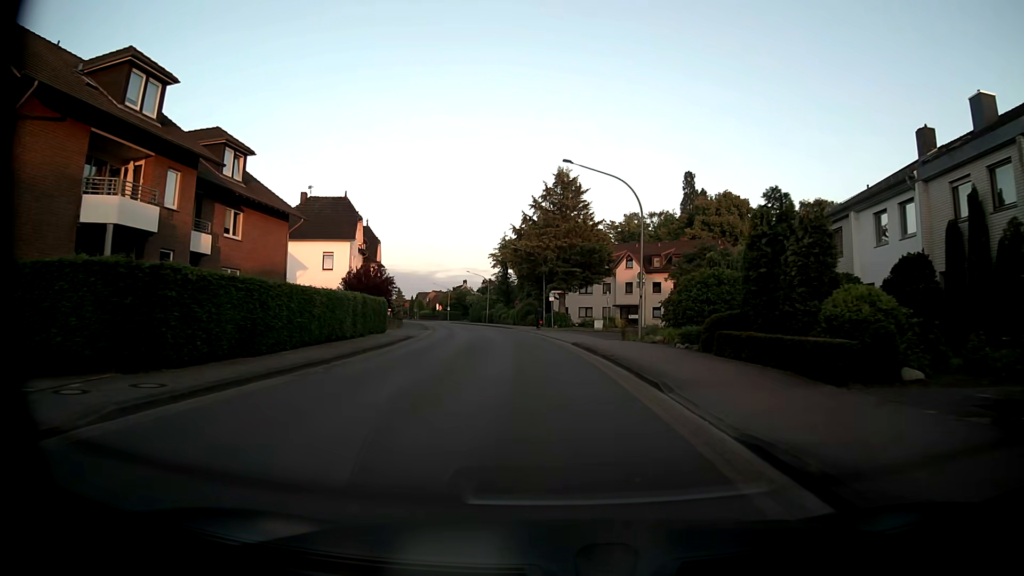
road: tertiary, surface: asphalt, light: Day
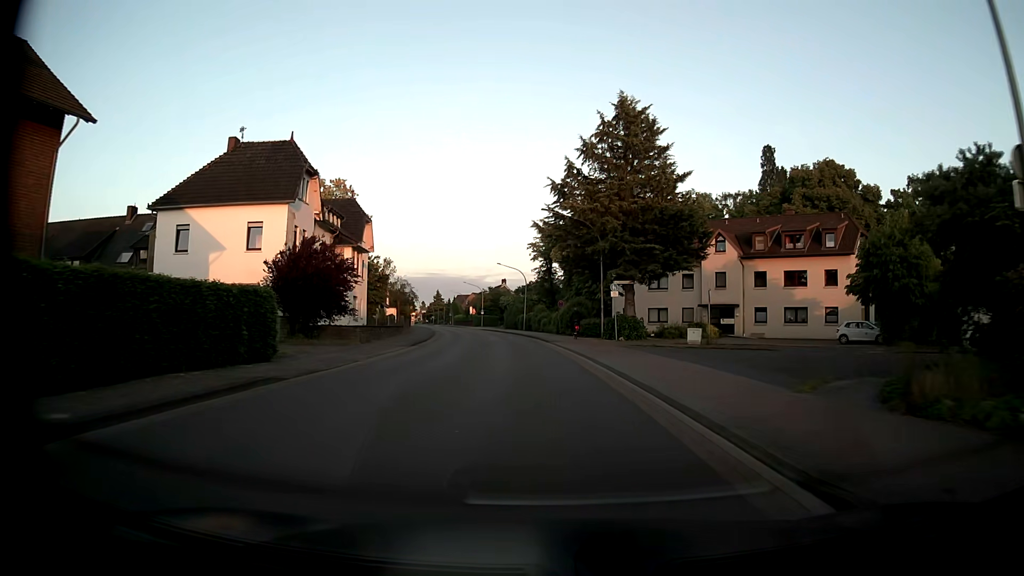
(-0.8, +23.7) m; -4°
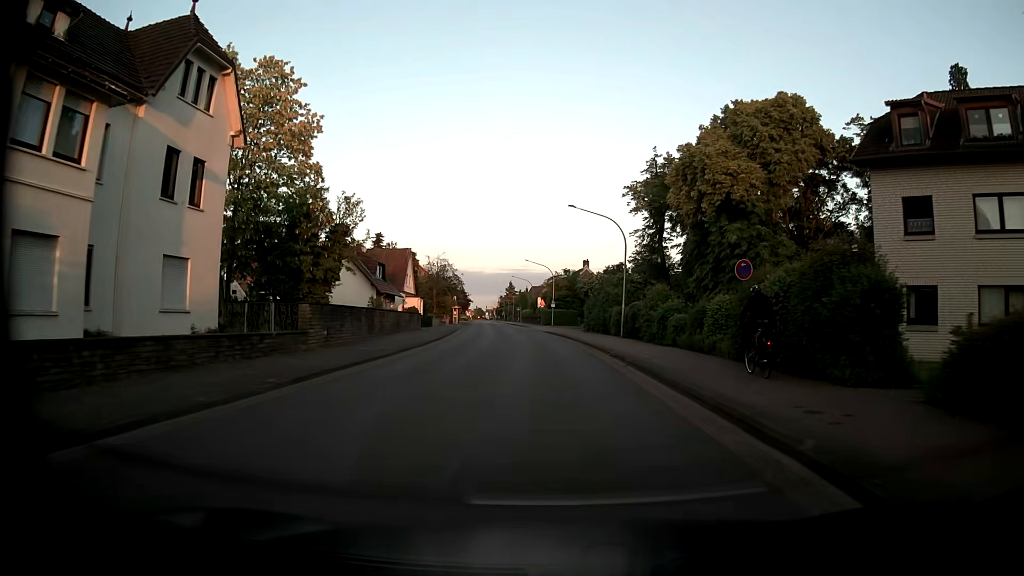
(-2.5, +39.6) m; -7°
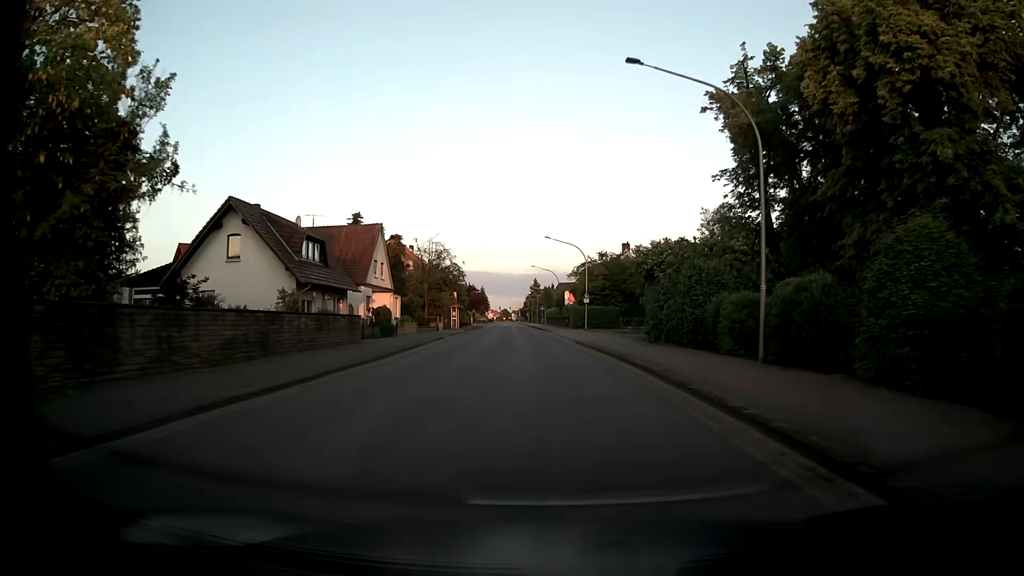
(-0.5, +23.9) m; -2°
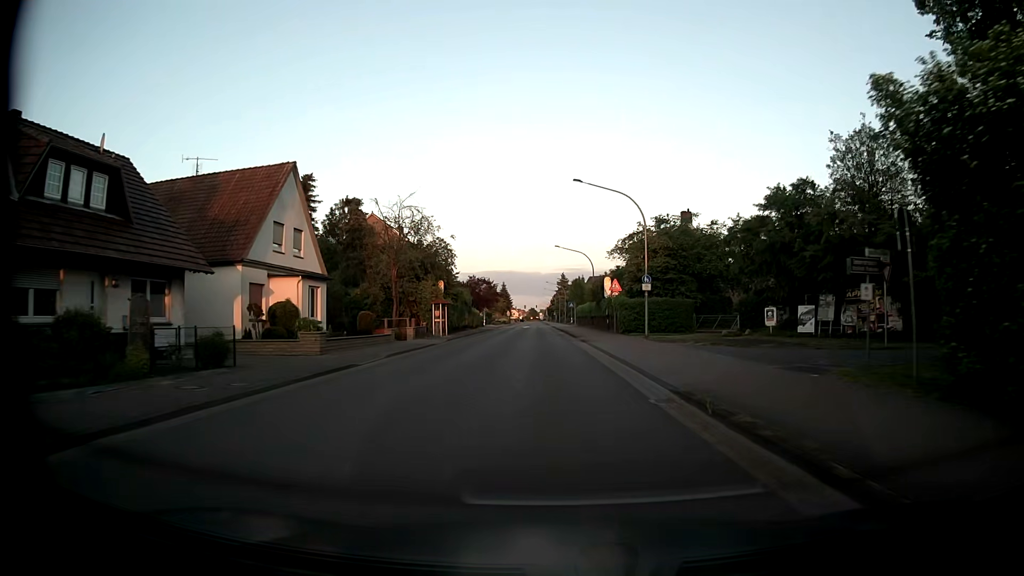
(-0.5, +23.9) m; -2°
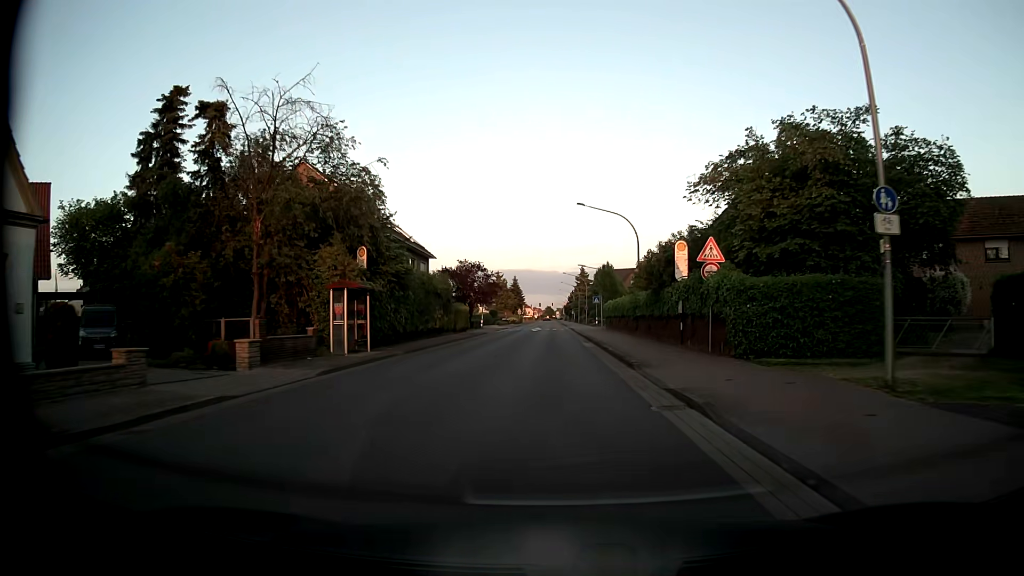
(-0.4, +23.9) m; -2°
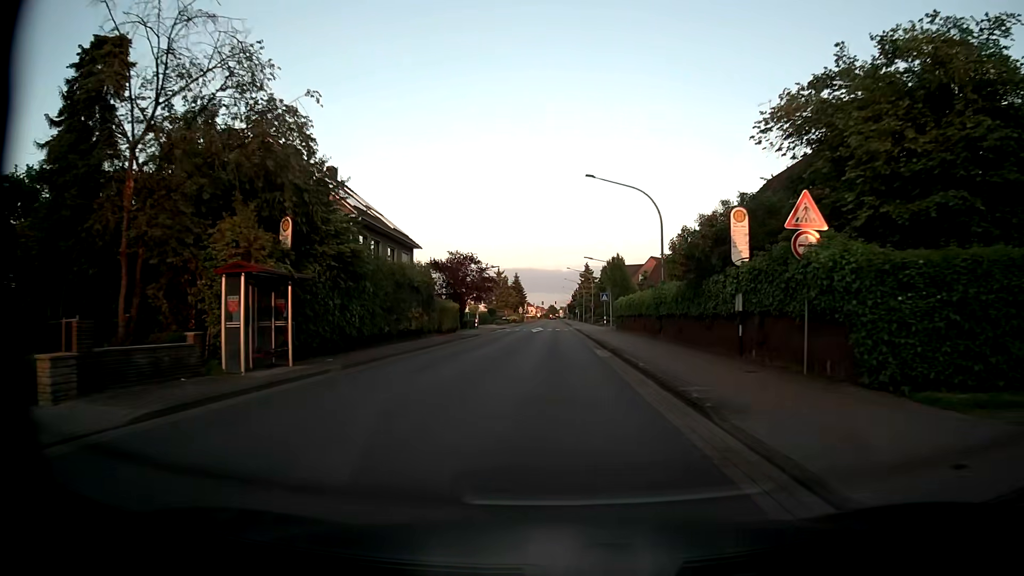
(0.0, +7.9) m; 0°
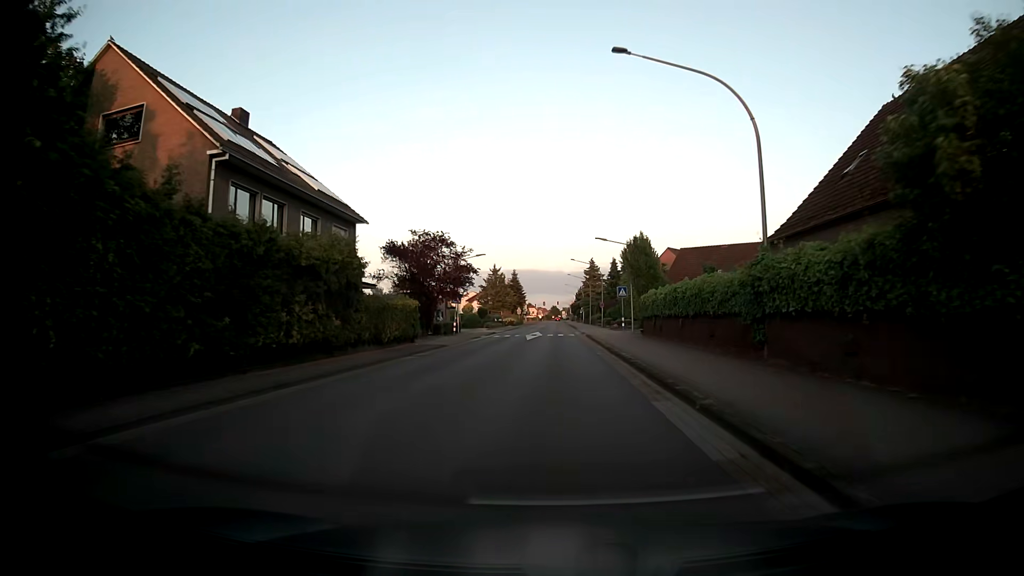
(0.0, +15.9) m; -1°
(0, +10) (0, +20) (0, +30) (0, +40) (0, +50) (0, +60) (+1, +70) (+1, +80) (+1, +90) (+1, +100) m
